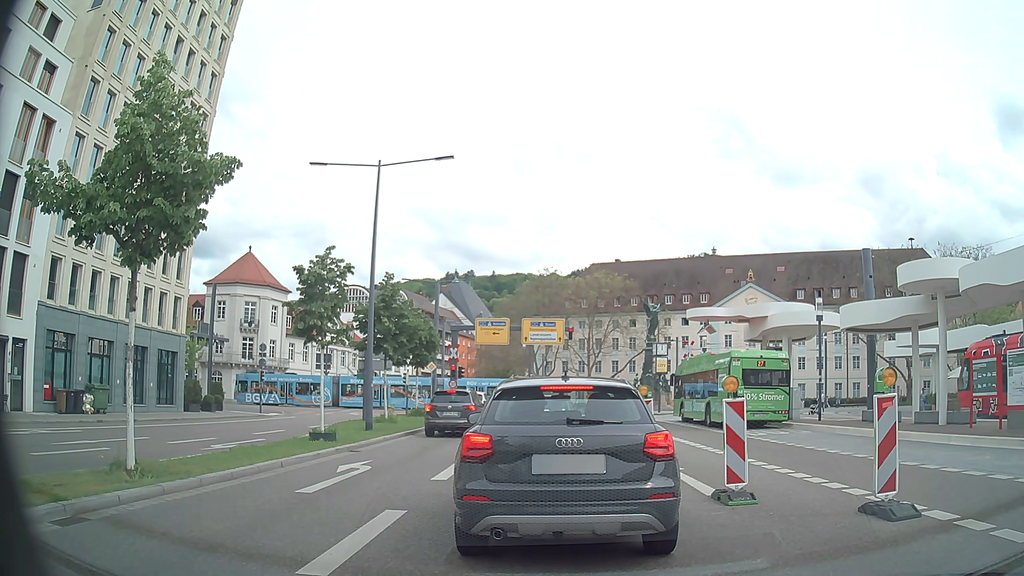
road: primary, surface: asphalt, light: Day
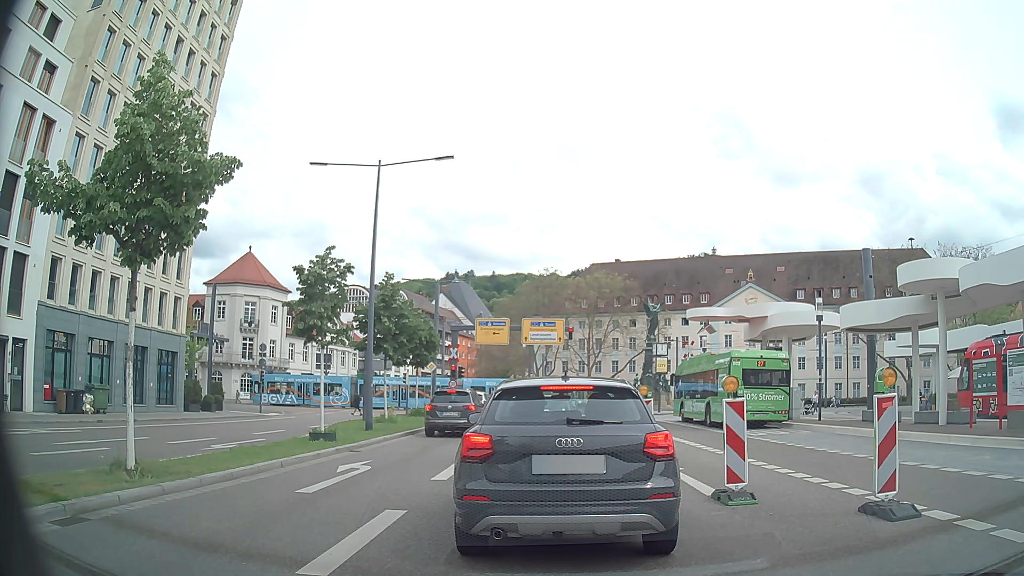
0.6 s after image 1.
(0.0, 0.0) m; 0°
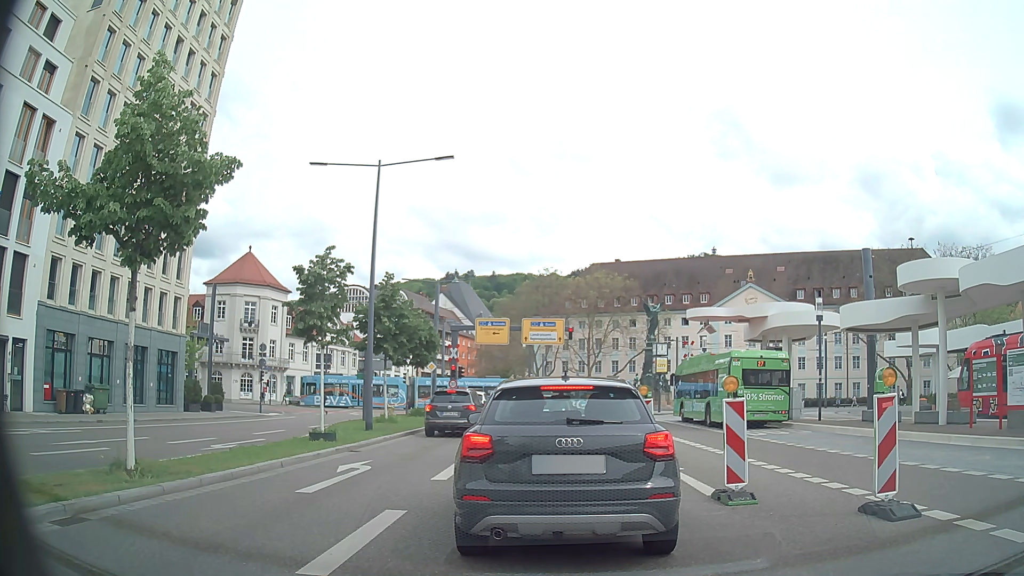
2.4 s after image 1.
(0.0, 0.0) m; 0°
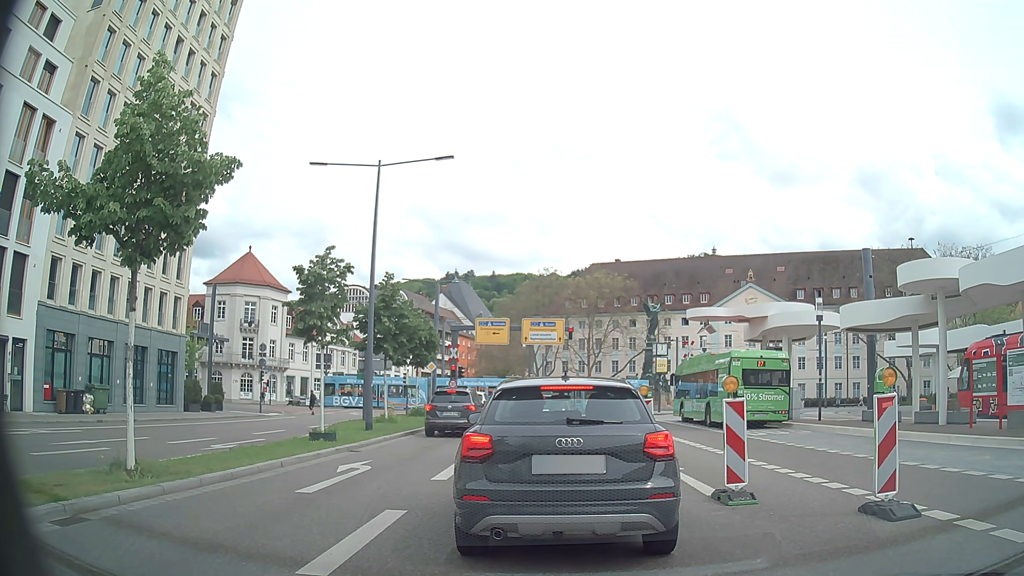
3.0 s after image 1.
(0.0, 0.0) m; 0°
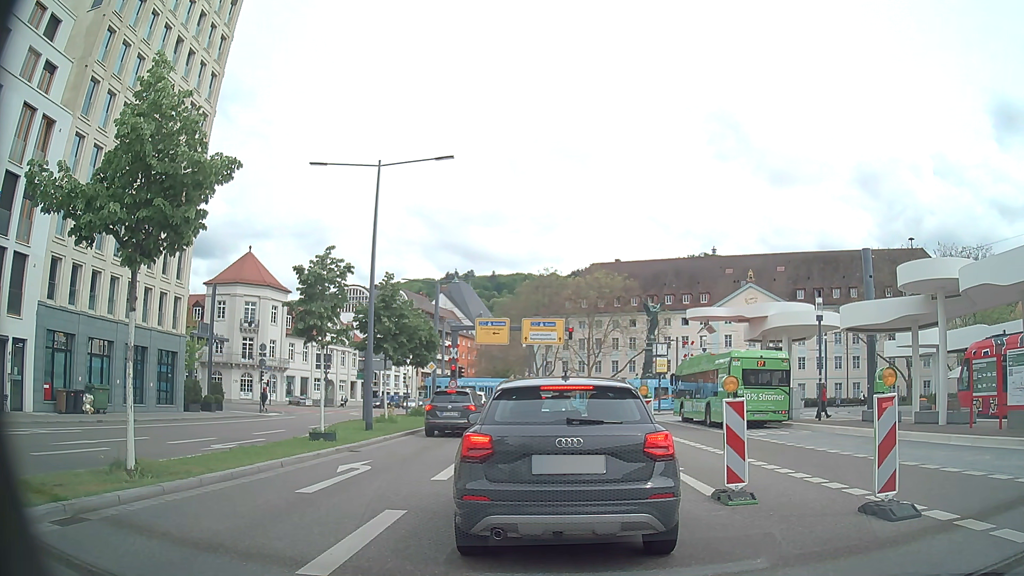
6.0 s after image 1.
(0.0, 0.0) m; 0°
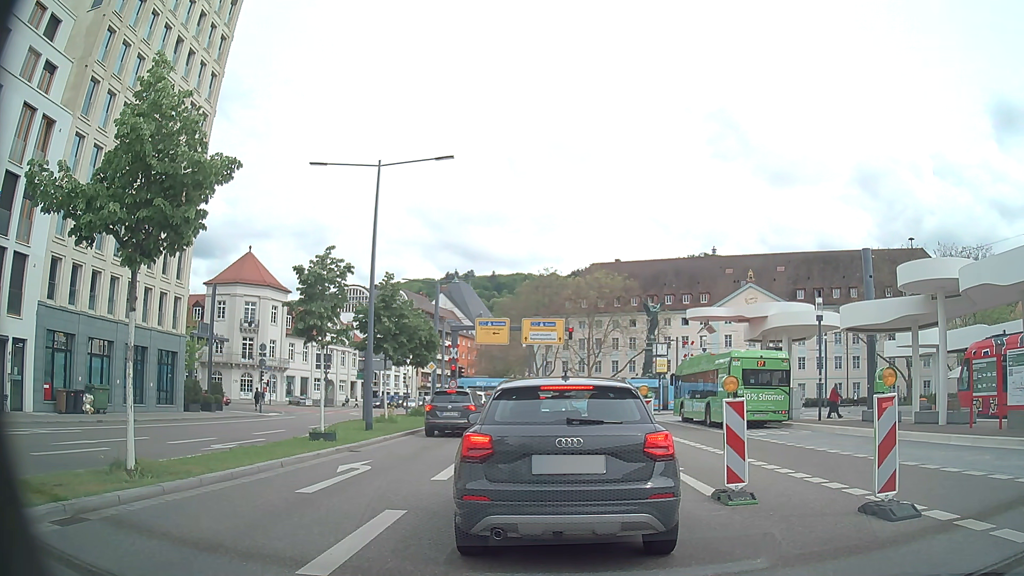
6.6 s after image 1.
(0.0, 0.0) m; 0°
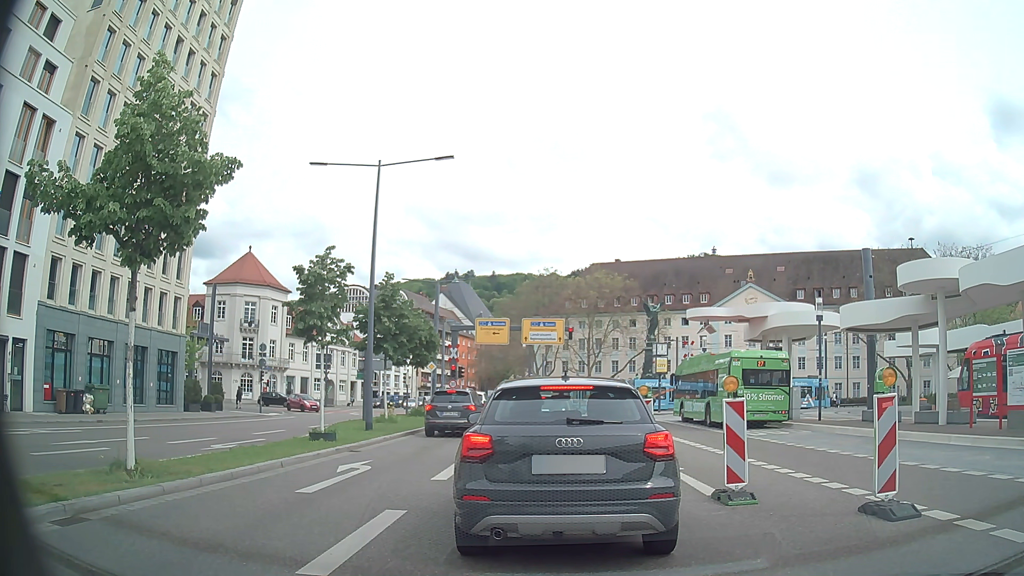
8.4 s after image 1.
(0.0, 0.0) m; 0°
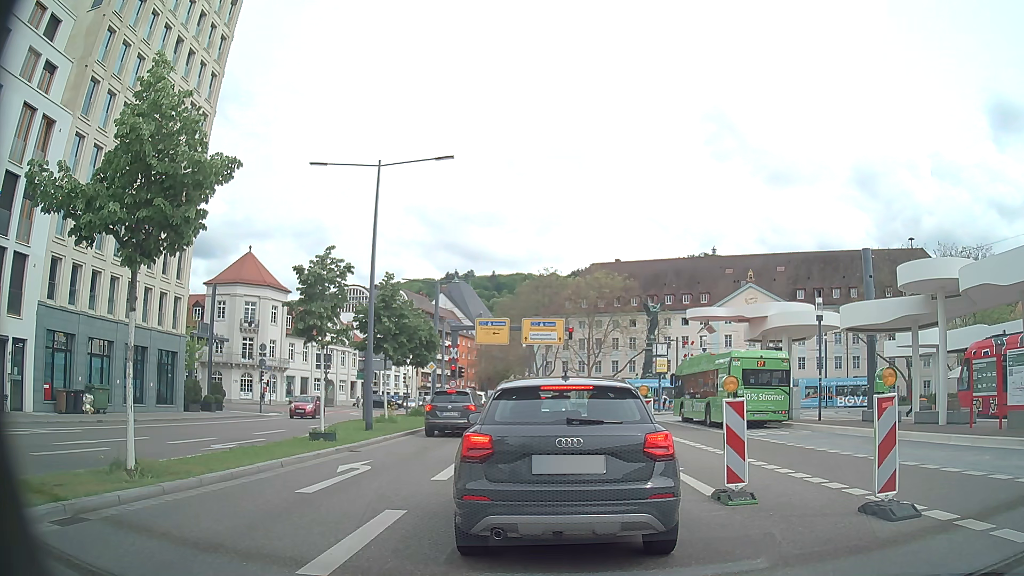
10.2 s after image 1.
(0.0, 0.0) m; 0°
(0, +10) (0, +20) (-1, +30) (-1, +40) (-2, +50) (-4, +60) (-6, +70) (-8, +79) (-11, +89) (-12, +99) m
